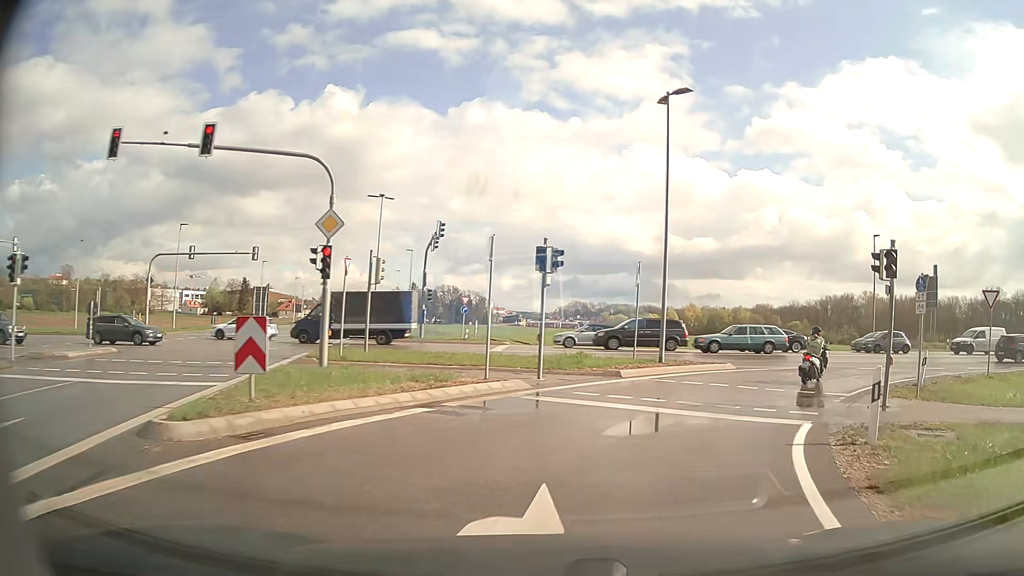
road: secondary_link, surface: asphalt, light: Day
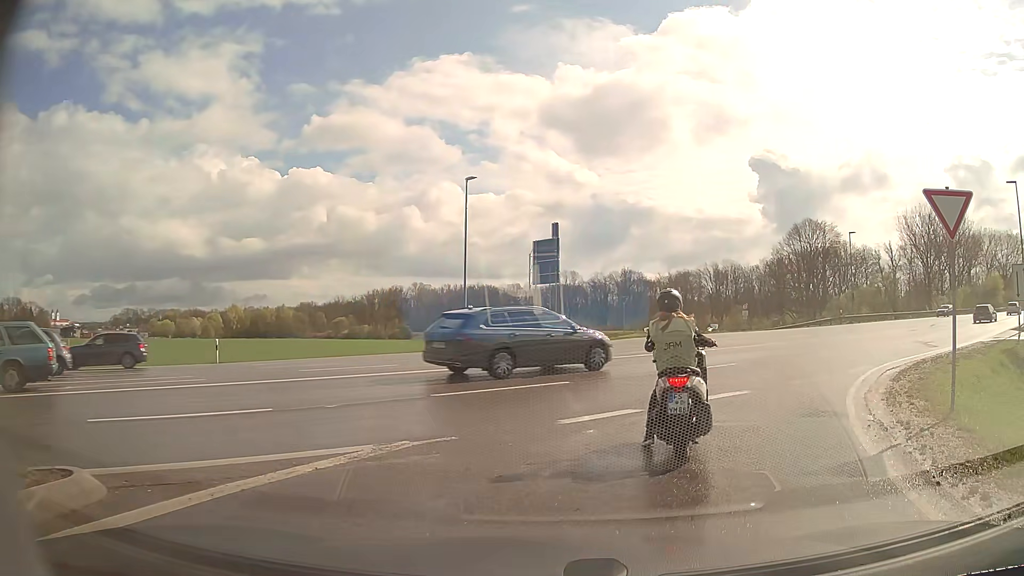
(+5.1, +17.1) m; +38°
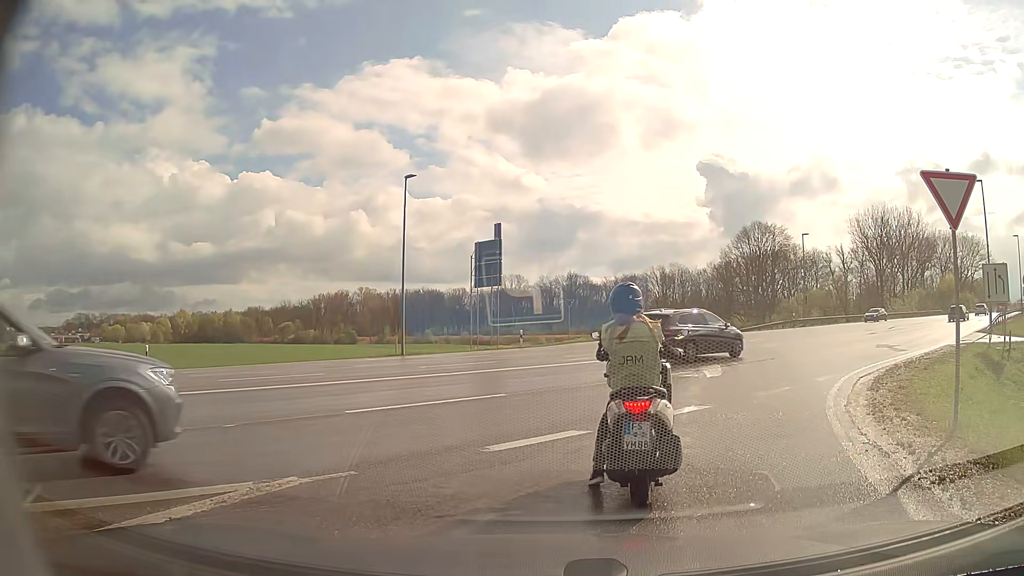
(+0.1, +1.4) m; +4°
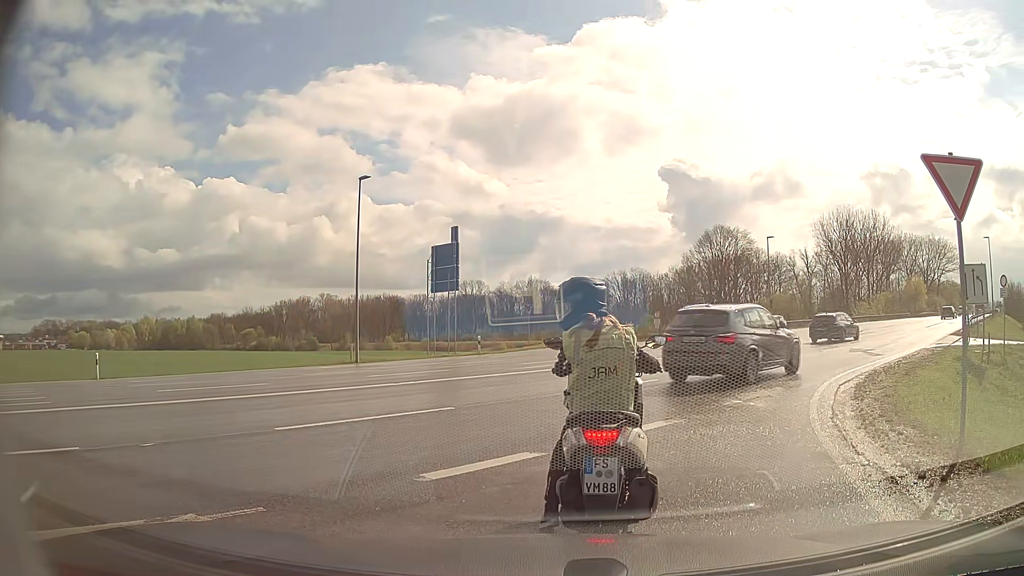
(0.0, +1.0) m; +1°
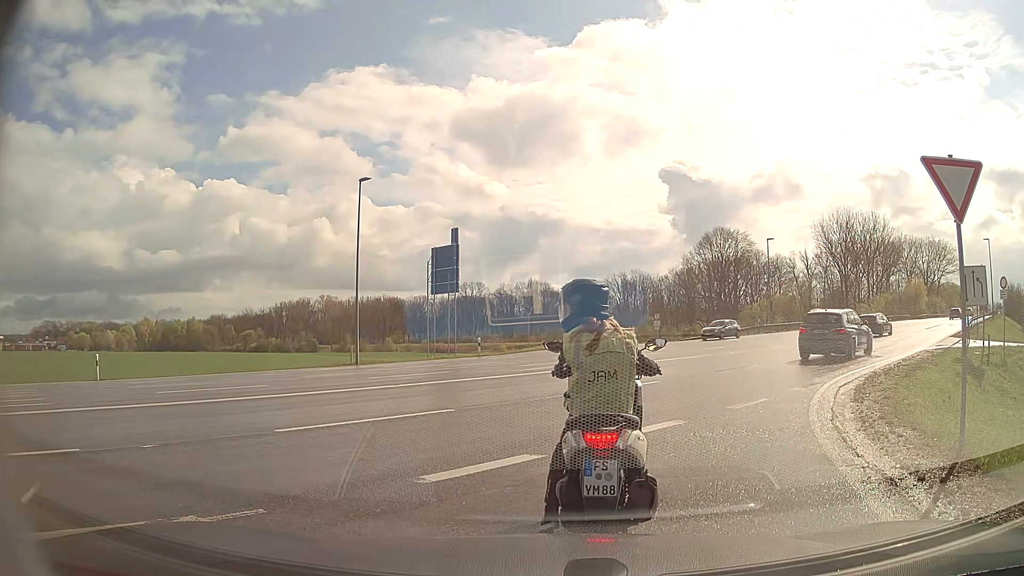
(0.0, 0.0) m; 0°
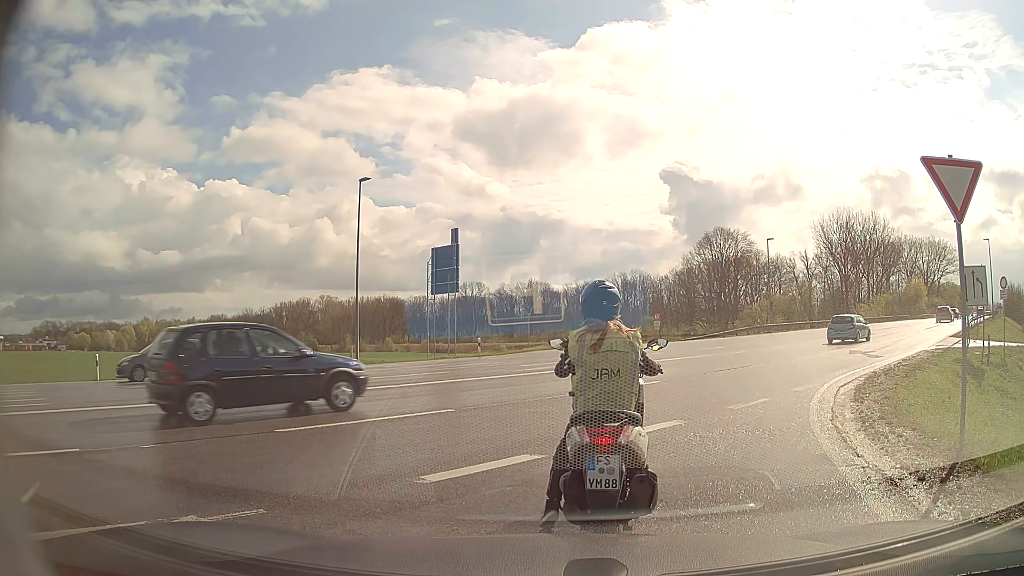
(0.0, +0.1) m; 0°
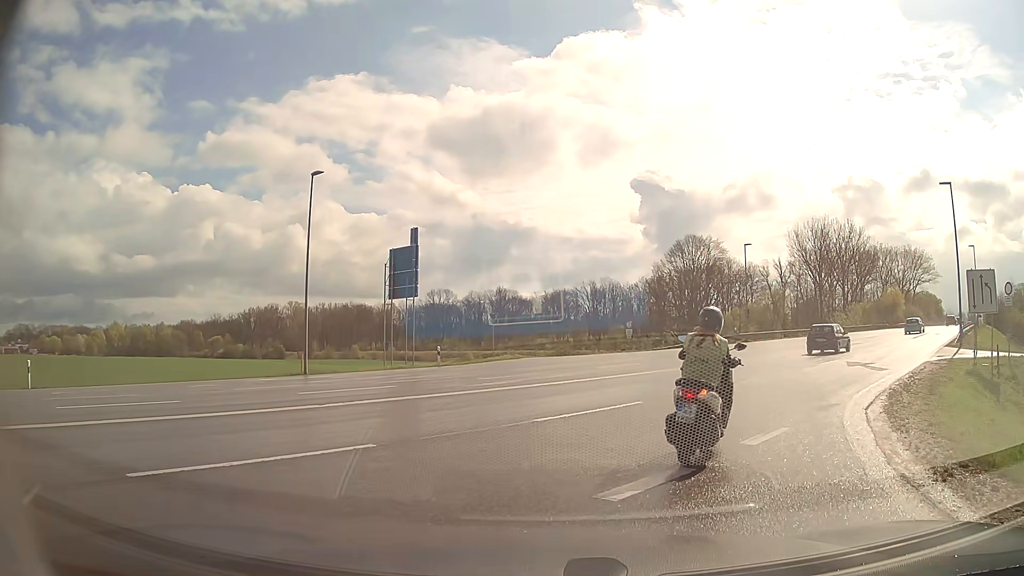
(+0.2, +3.1) m; +5°
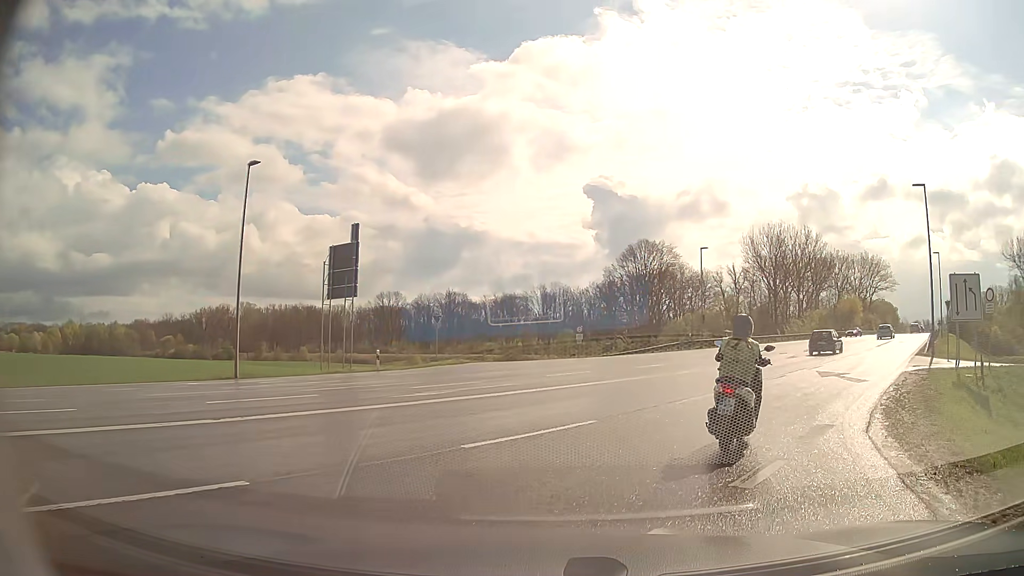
(+0.1, +2.2) m; +3°
(+2, +10) (+7, +18) (+13, +27) (+19, +35) (+24, +43) (+30, +51) (+35, +60) (+41, +68) (+46, +76) (+52, +84) m
